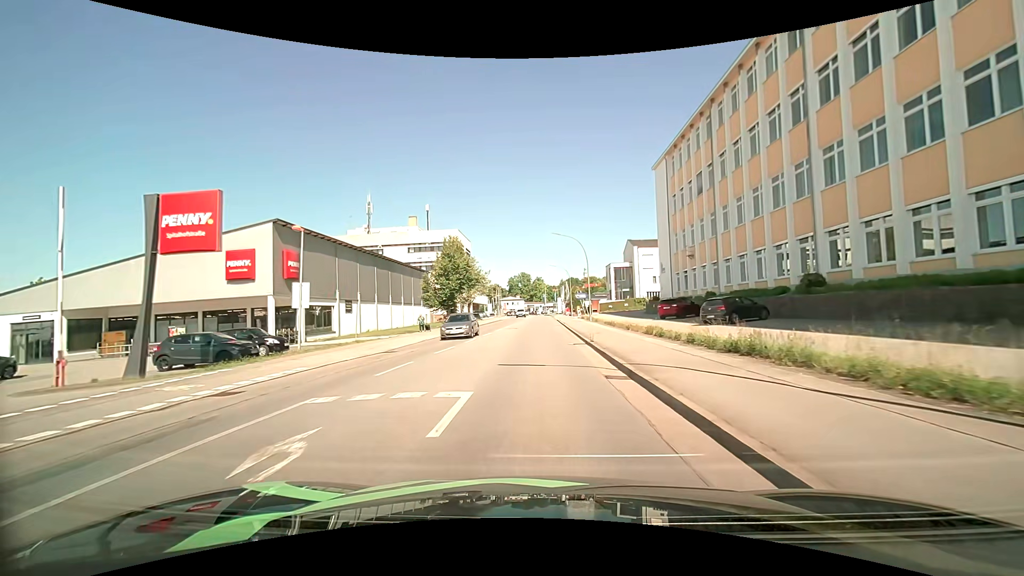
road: tertiary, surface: asphalt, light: Day
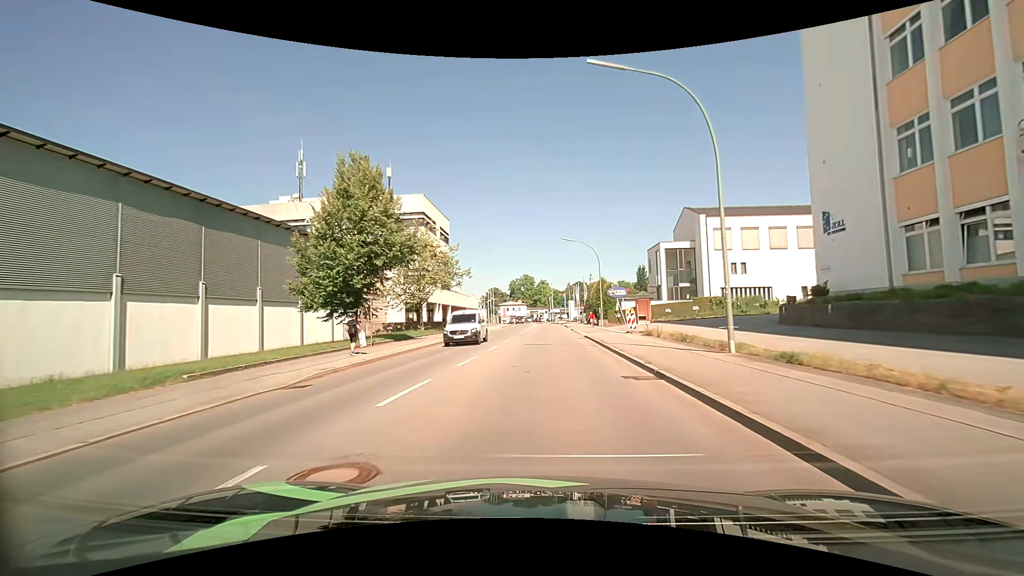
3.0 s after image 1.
(+0.1, +34.6) m; +1°
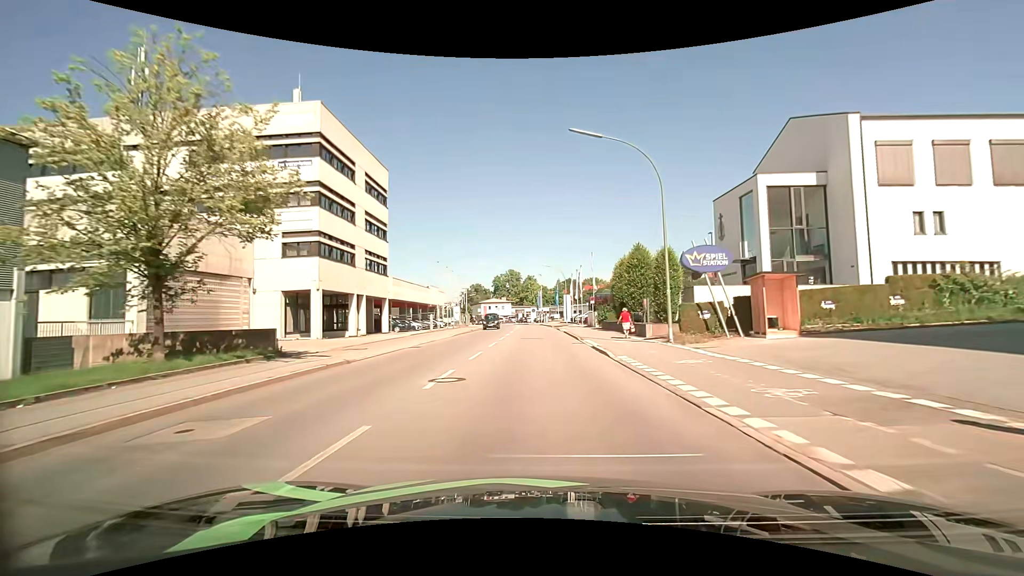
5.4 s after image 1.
(+0.3, +29.1) m; +1°
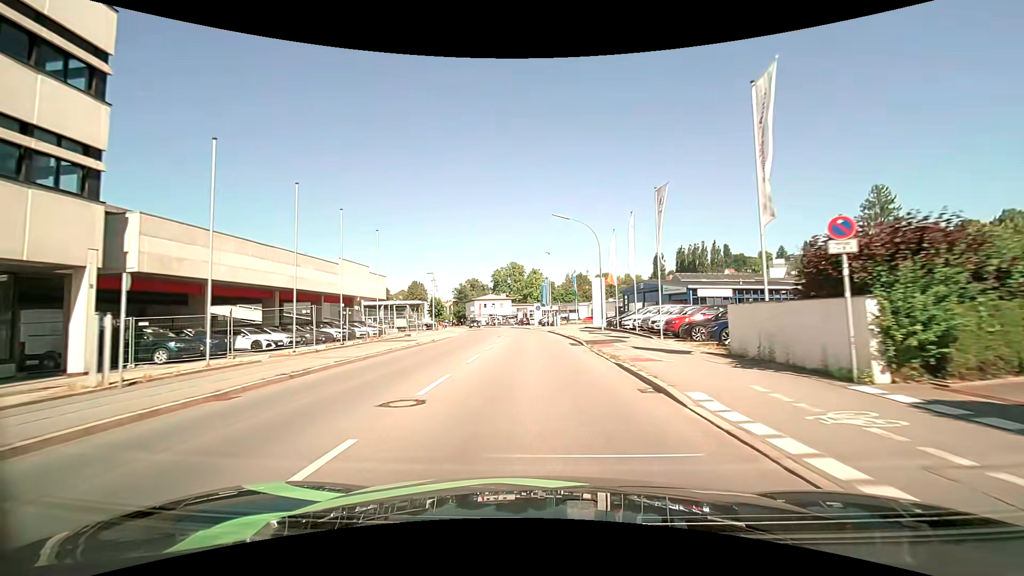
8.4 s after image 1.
(0.0, +37.6) m; -1°
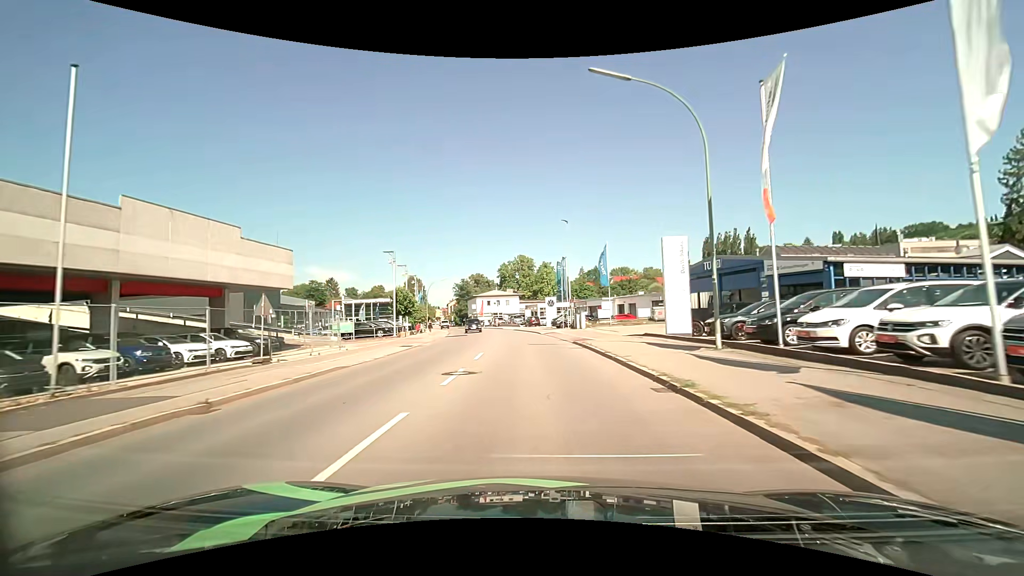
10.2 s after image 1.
(0.0, +22.6) m; -1°
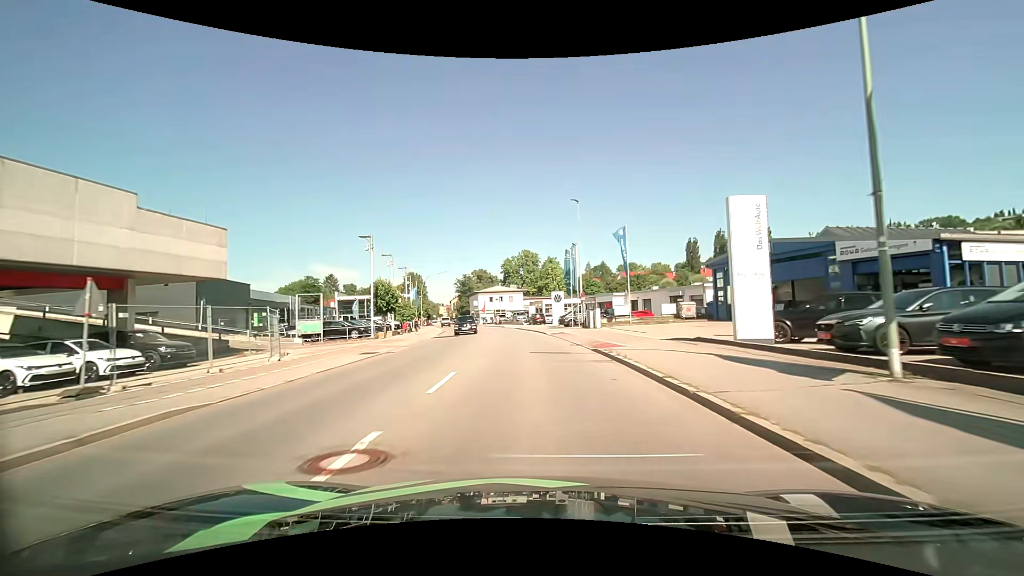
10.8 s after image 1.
(0.0, +7.3) m; -1°
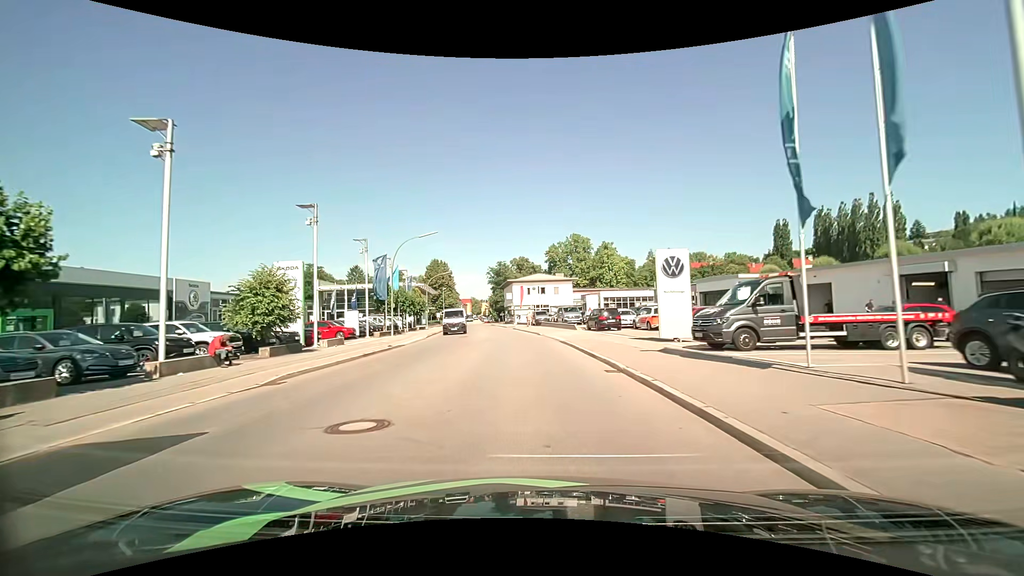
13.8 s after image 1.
(-1.2, +34.0) m; -5°
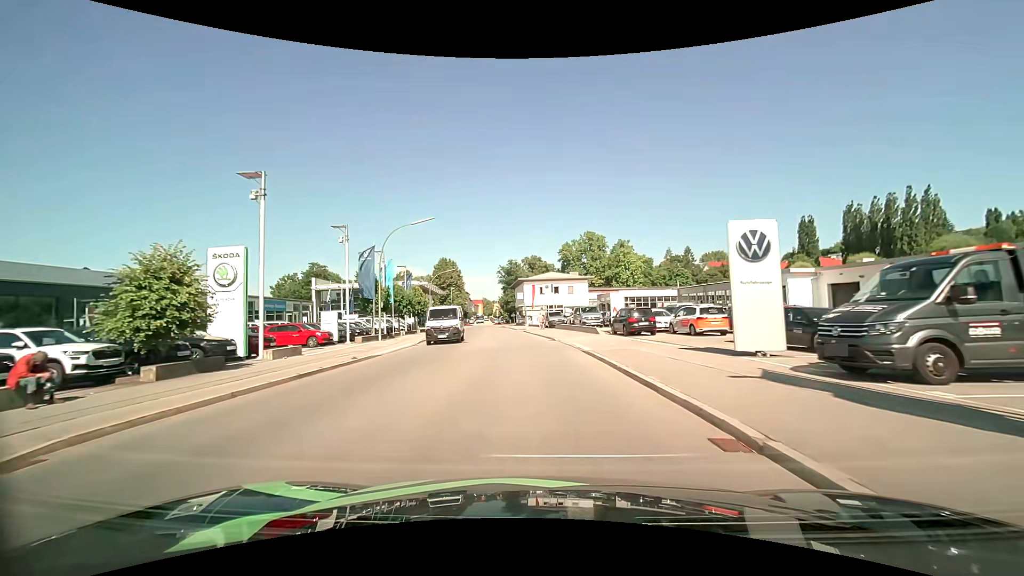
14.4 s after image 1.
(-0.1, +6.7) m; -1°
(0, +10) (-1, +20) (-1, +30) (-2, +40) (-4, +50) (-5, +60) (-6, +70) (-7, +80) (-8, +90) (-9, +99) m
